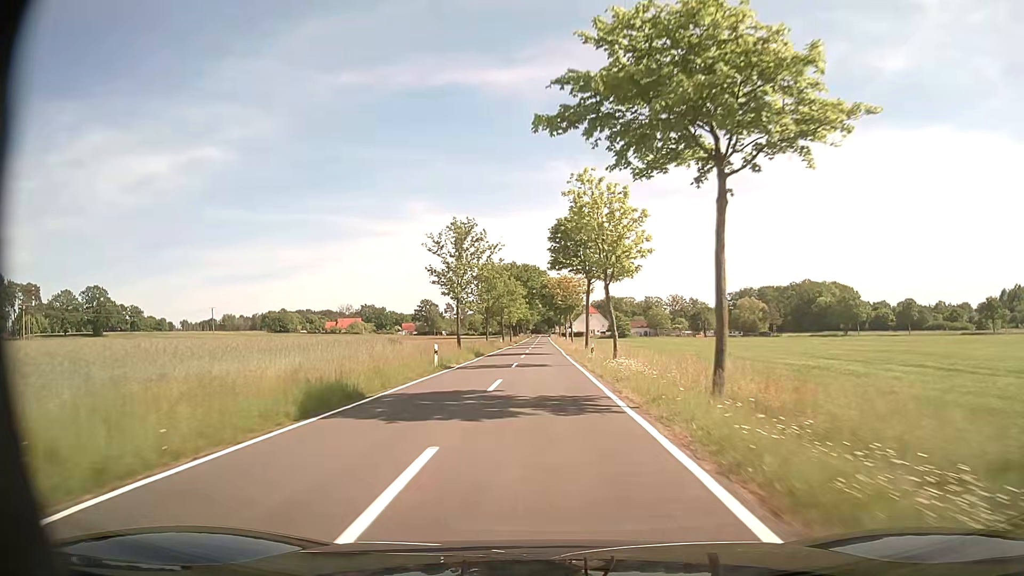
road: tertiary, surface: asphalt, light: Day
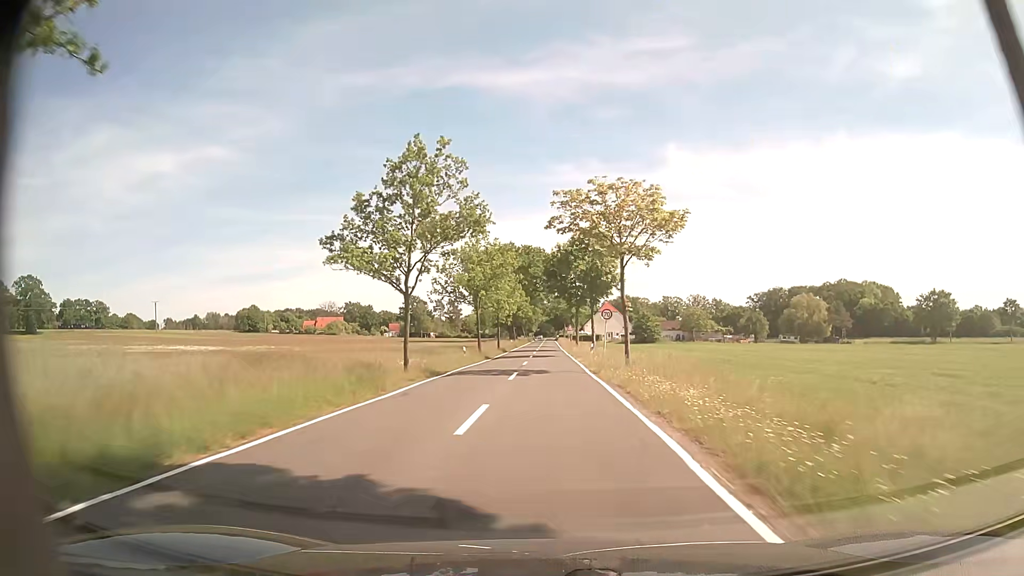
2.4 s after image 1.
(-0.8, +42.9) m; -1°
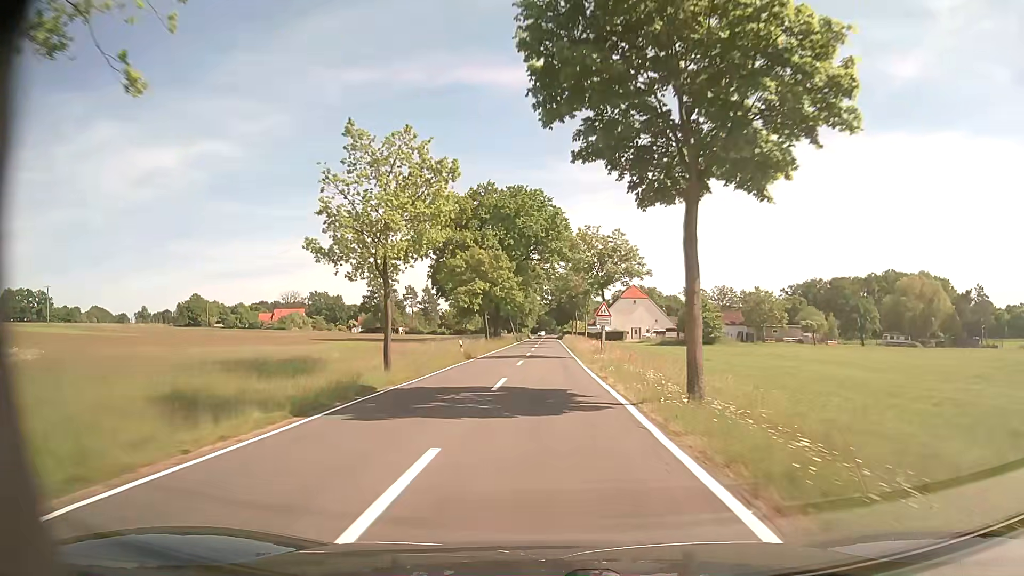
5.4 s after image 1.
(+0.4, +53.6) m; 0°
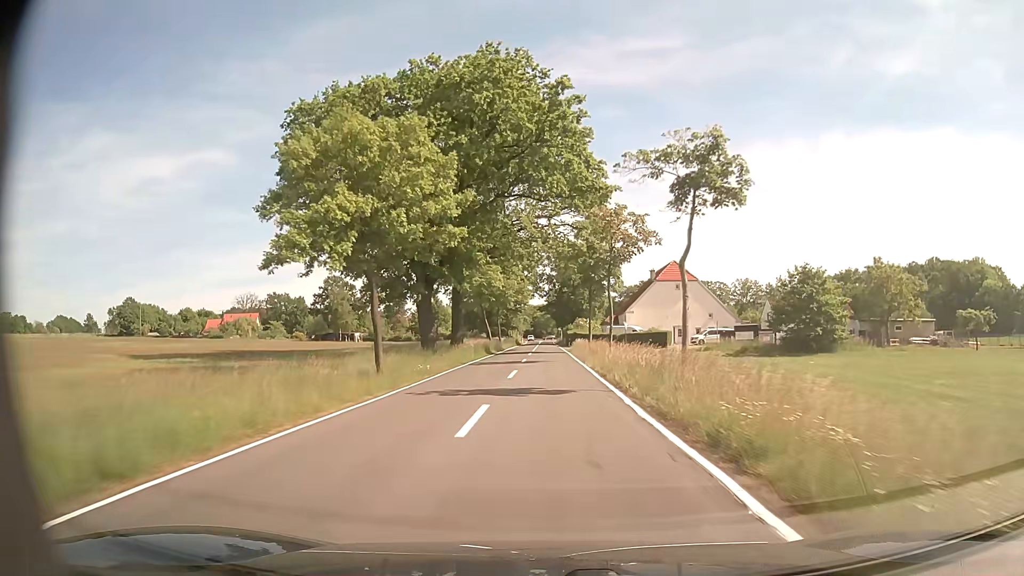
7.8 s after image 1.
(-0.1, +42.9) m; 0°
(0, +10) (0, +20) (0, +30) (0, +40) (0, +50) (0, +60) (0, +70) (0, +80) (0, +90) (0, +100) m
